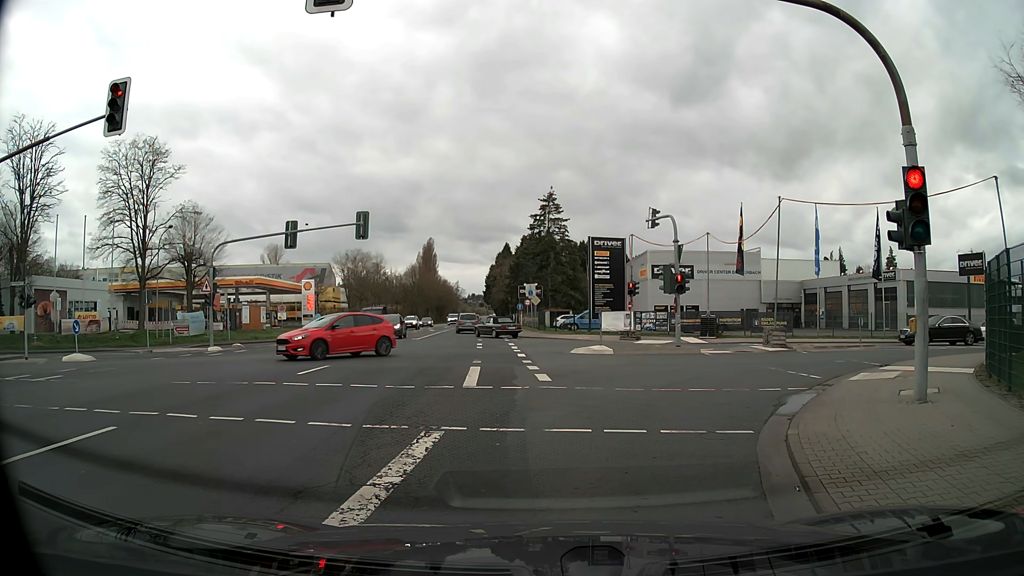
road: secondary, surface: asphalt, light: Day
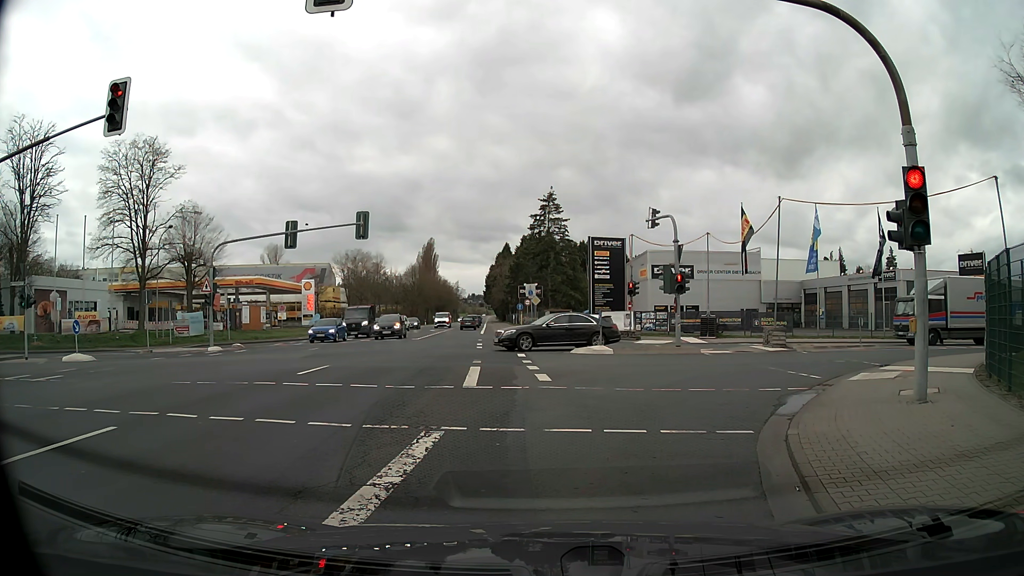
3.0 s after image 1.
(0.0, 0.0) m; 0°
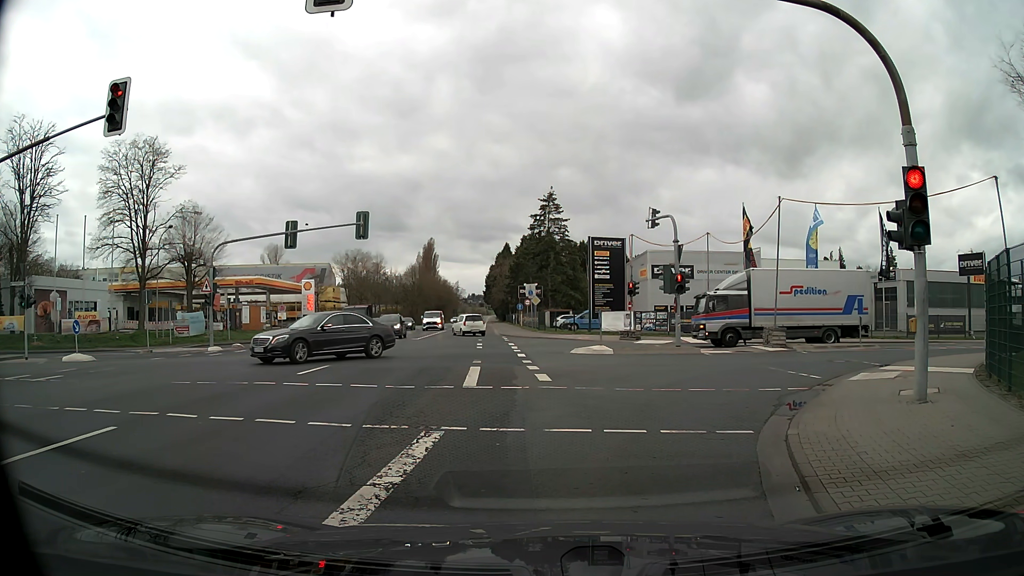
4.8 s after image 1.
(0.0, 0.0) m; 0°
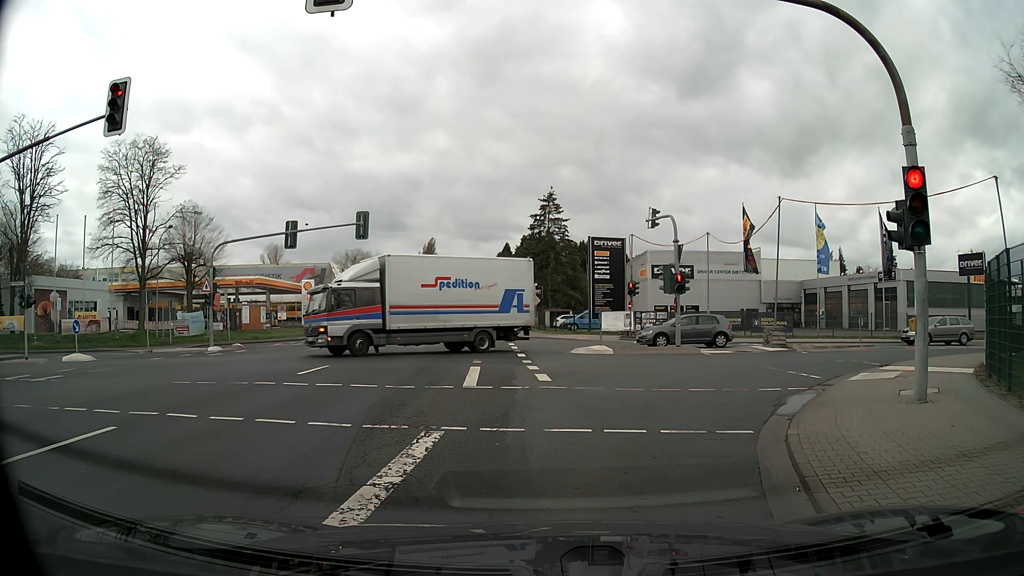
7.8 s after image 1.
(0.0, 0.0) m; 0°
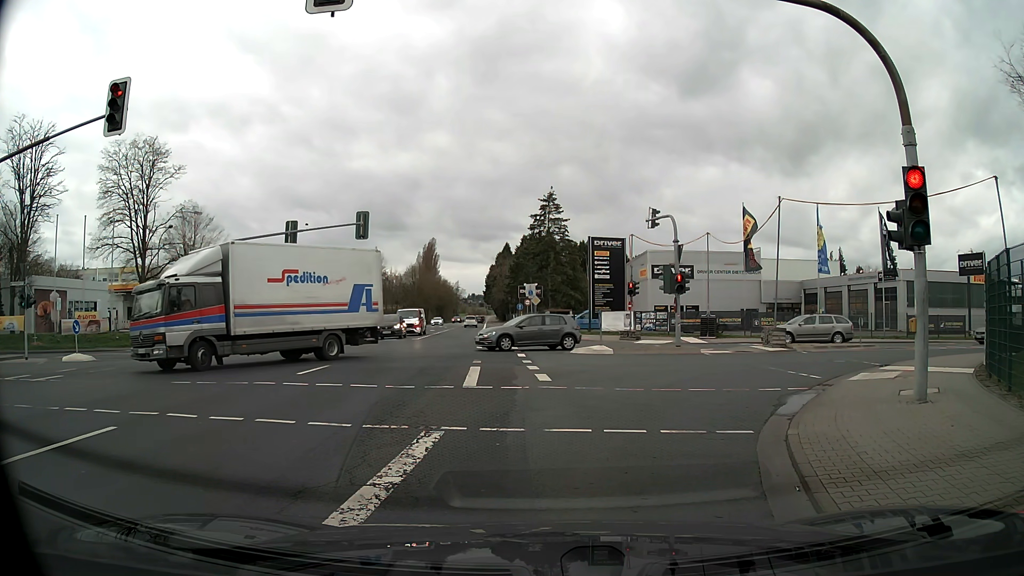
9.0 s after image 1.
(0.0, 0.0) m; 0°
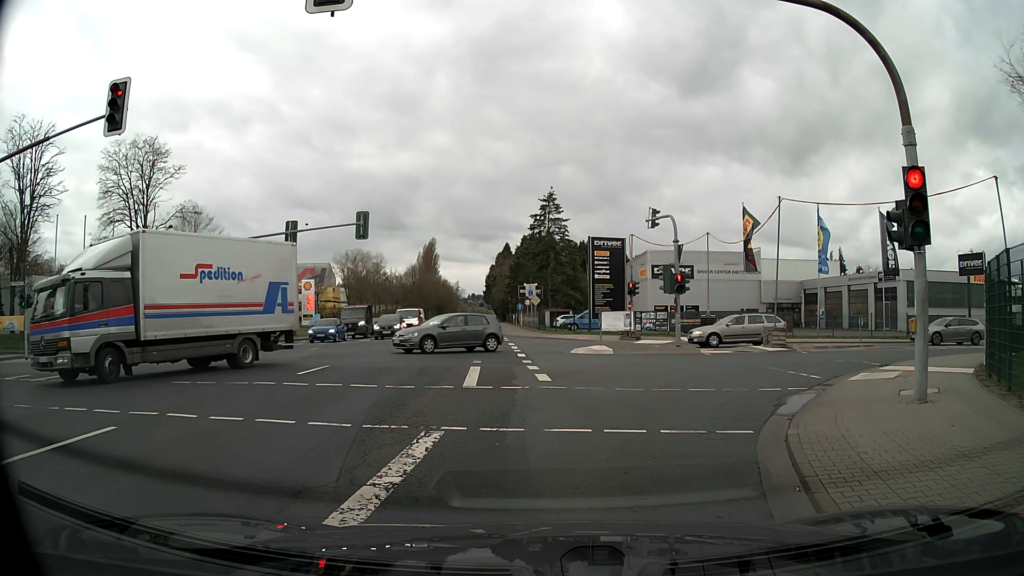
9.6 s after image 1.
(0.0, 0.0) m; 0°
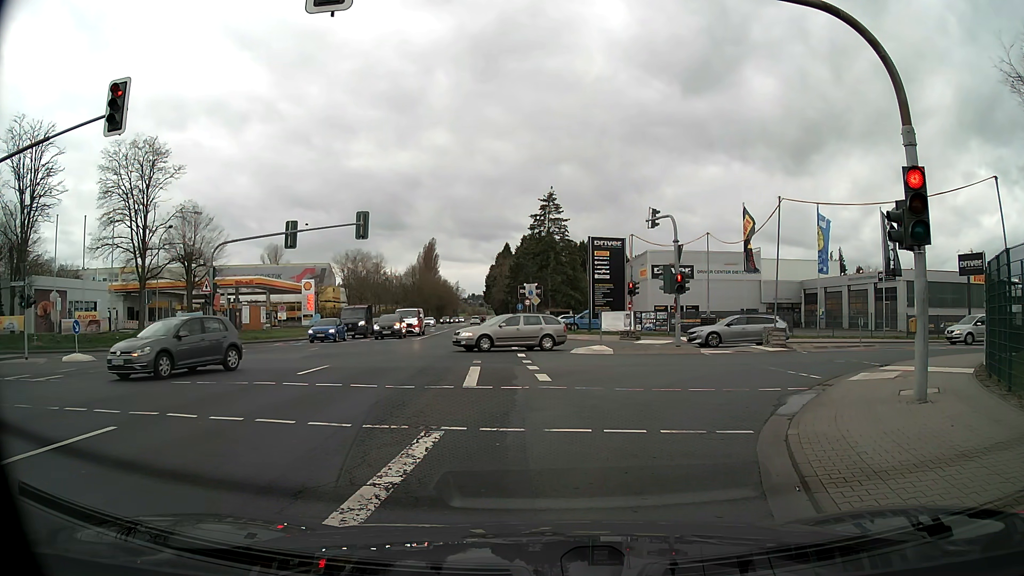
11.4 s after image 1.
(0.0, 0.0) m; 0°
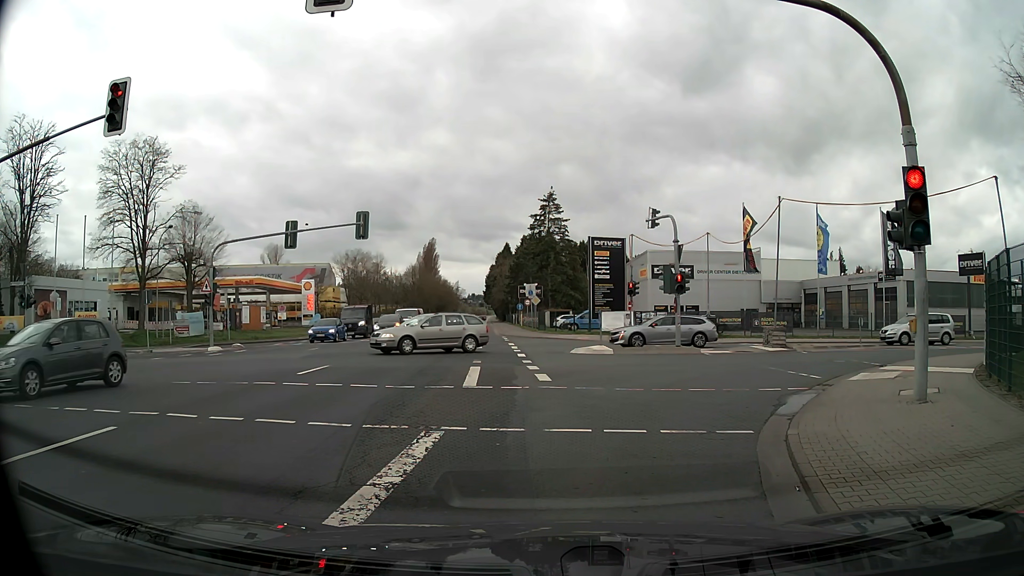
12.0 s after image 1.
(0.0, 0.0) m; 0°
